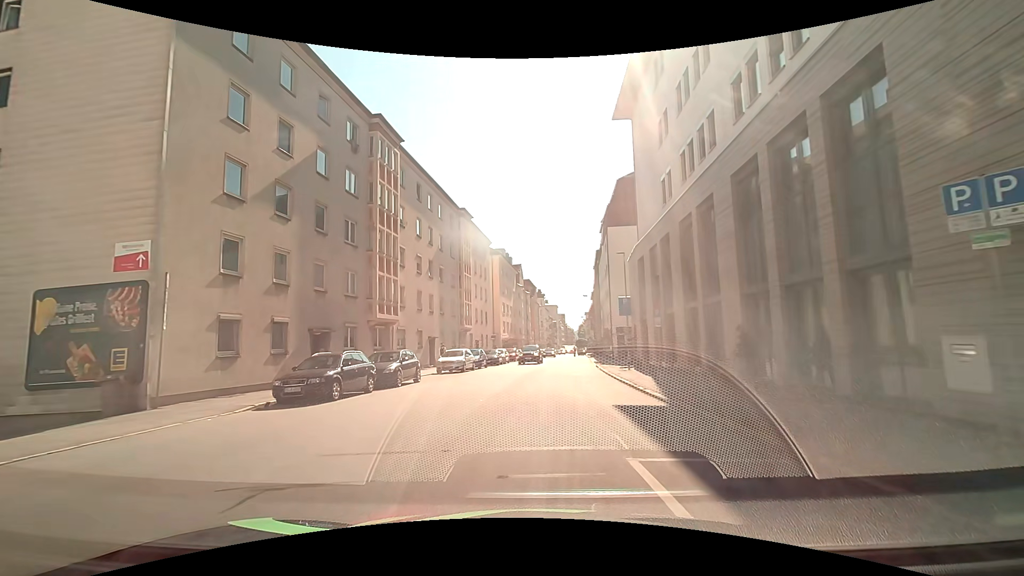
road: tertiary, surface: asphalt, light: Day
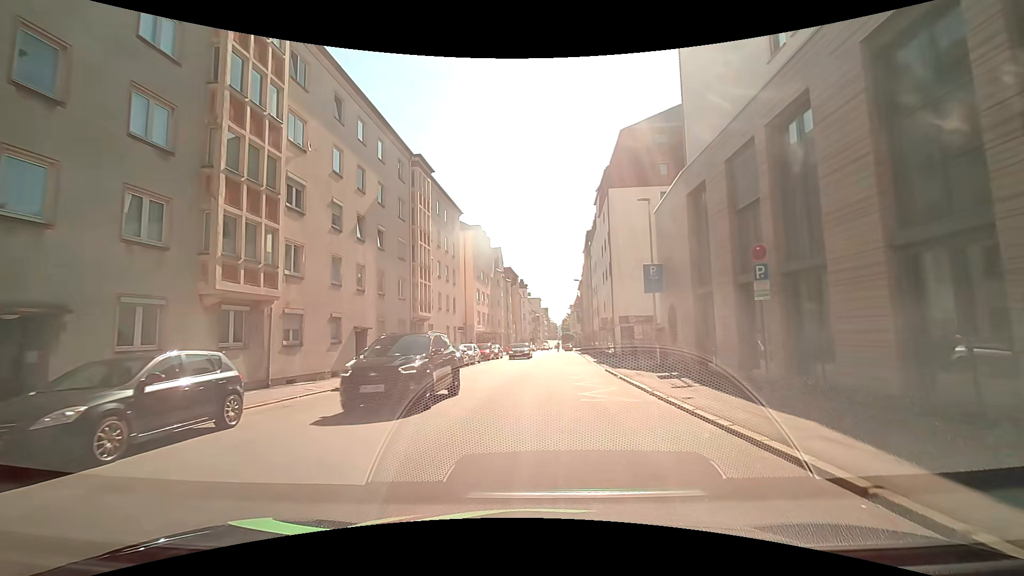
(+0.2, +12.8) m; +2°
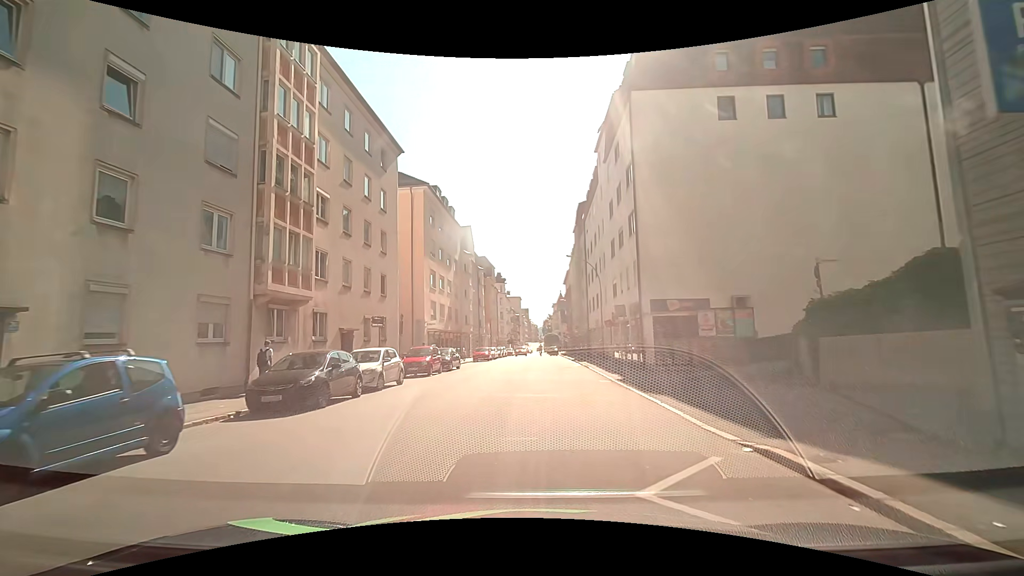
(+0.6, +18.1) m; +2°
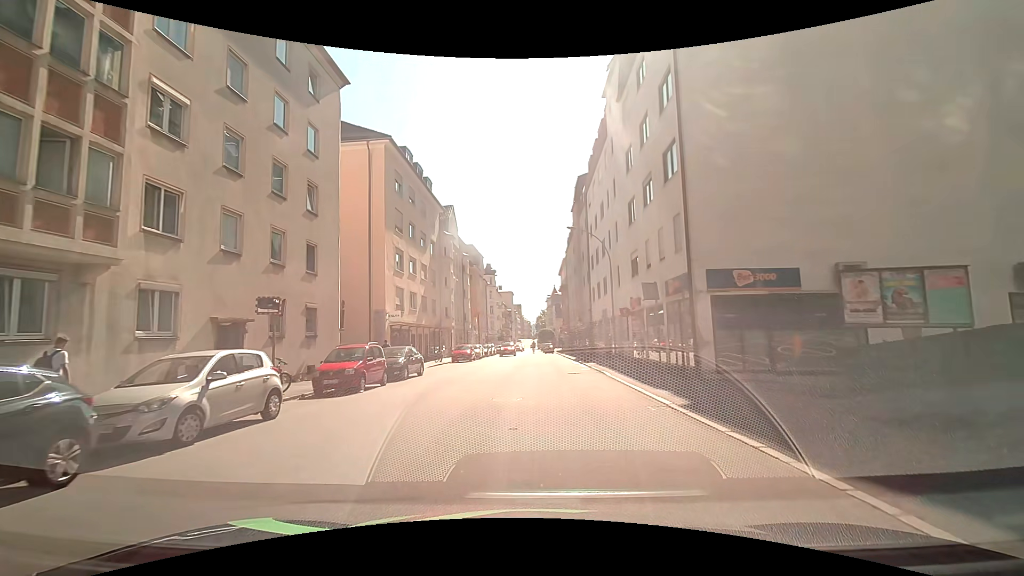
(+0.1, +9.4) m; +1°
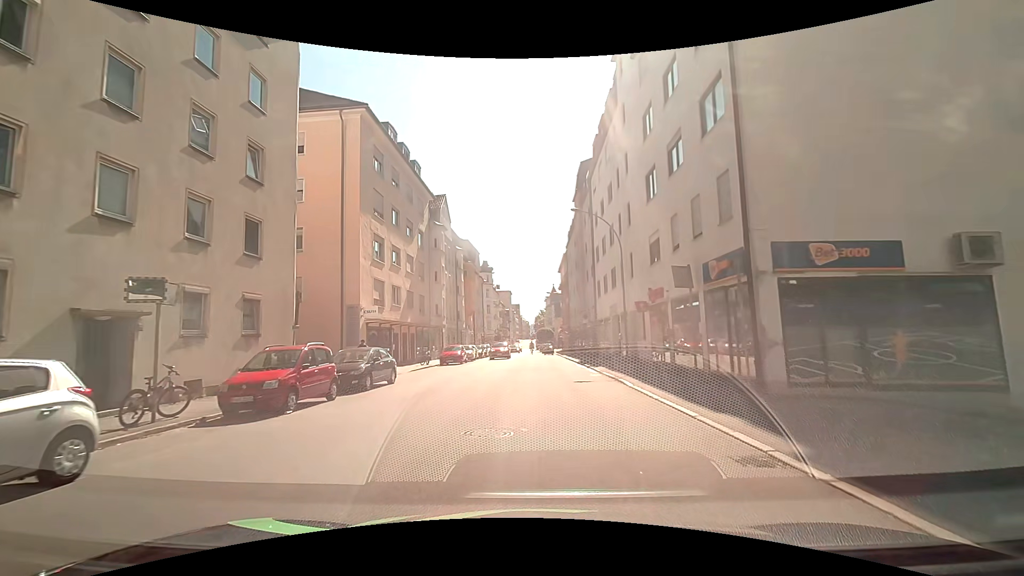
(0.0, +4.6) m; -1°
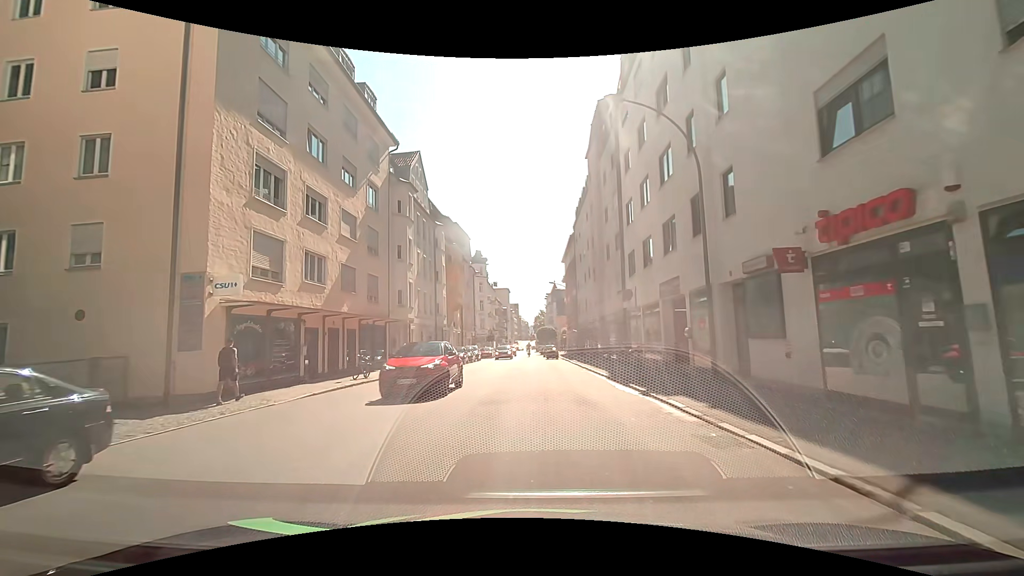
(+0.2, +13.4) m; 0°
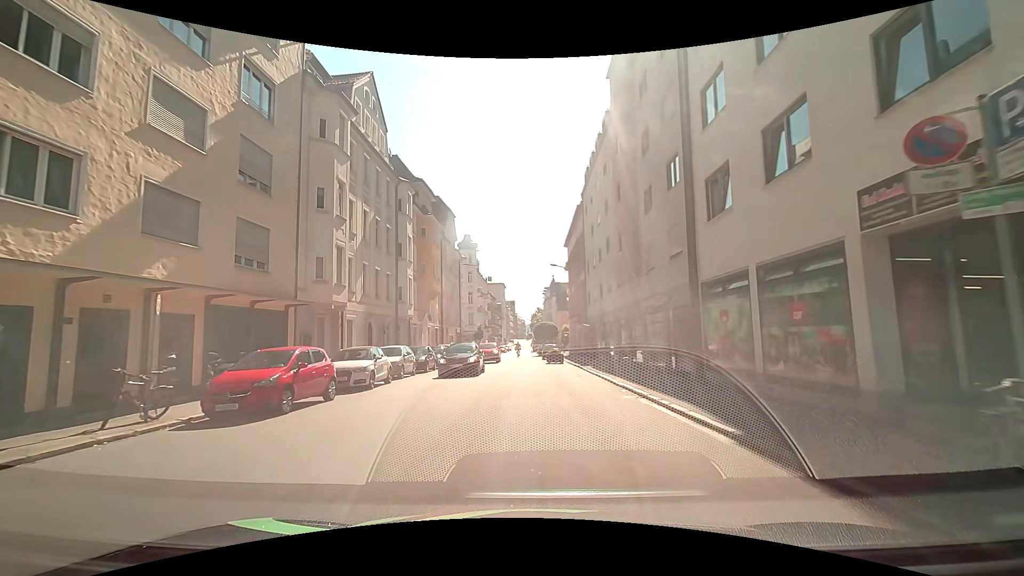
(+0.1, +12.9) m; +2°
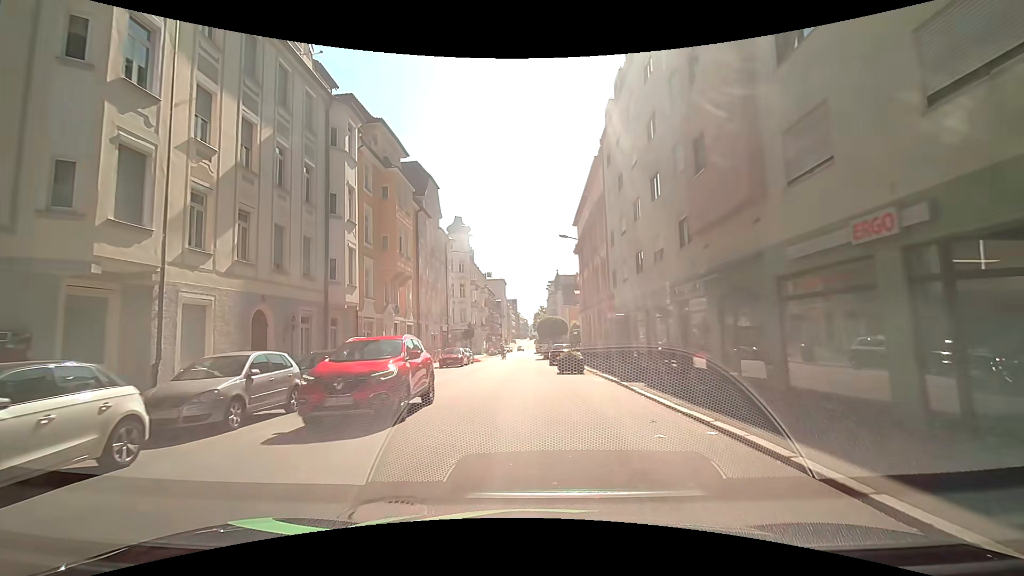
(-0.3, +12.5) m; -2°
